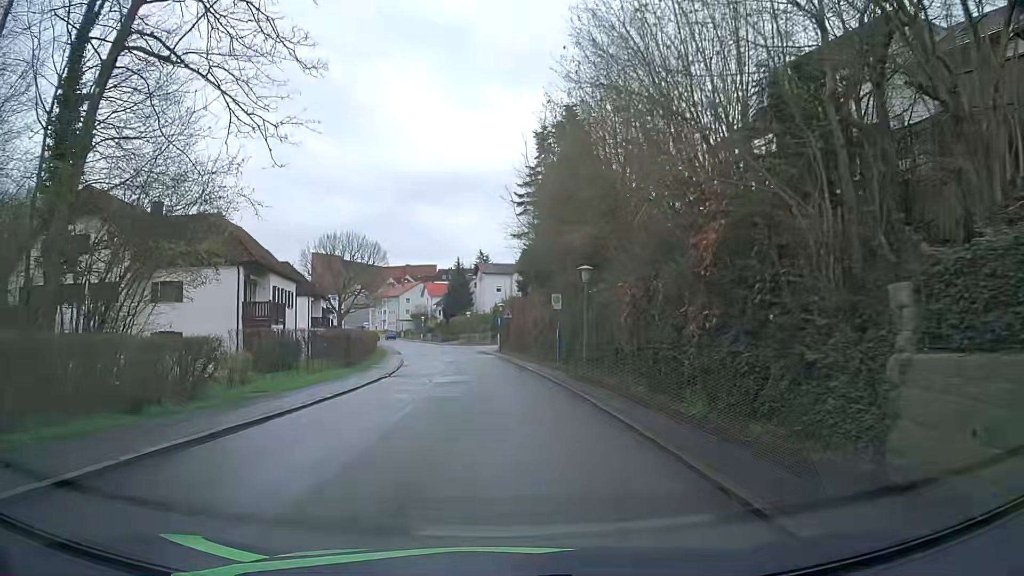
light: Day
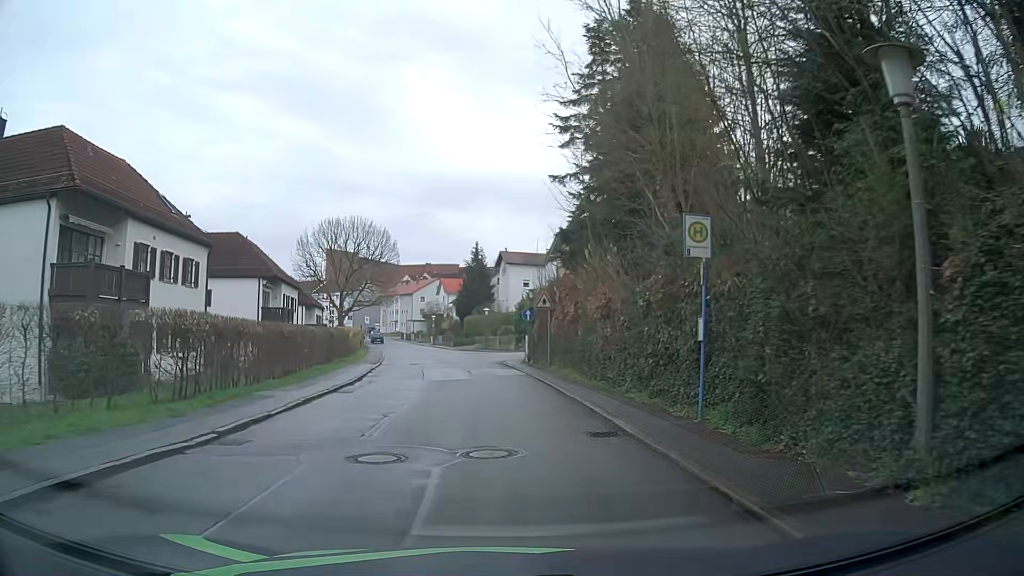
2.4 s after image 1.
(-0.3, +19.2) m; -2°
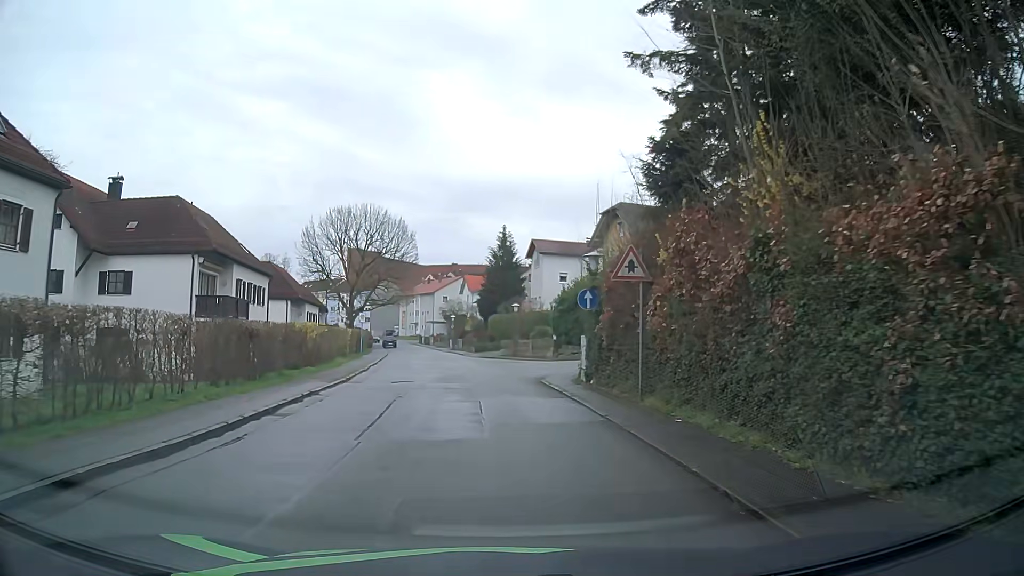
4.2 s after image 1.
(-0.2, +14.2) m; -1°
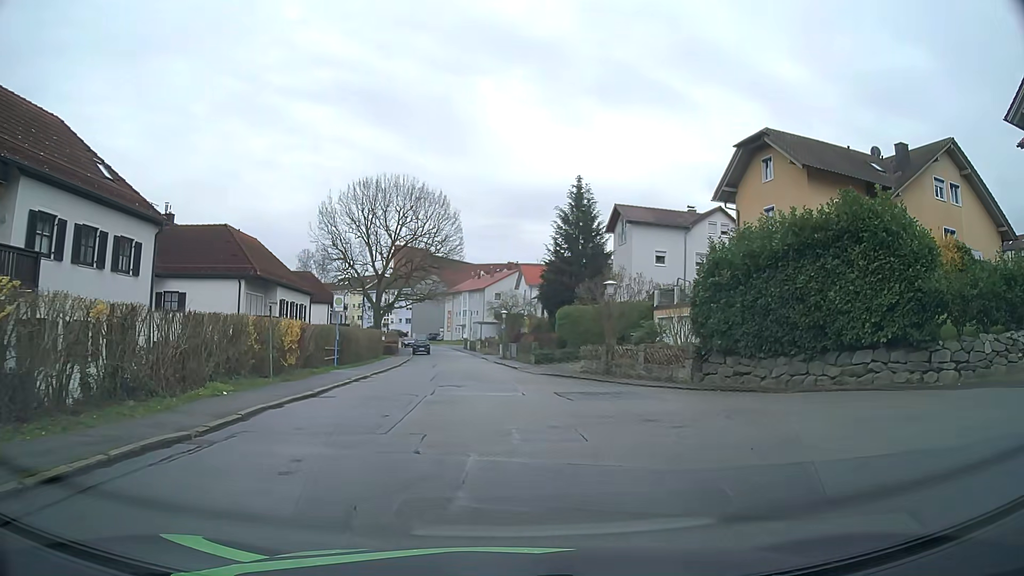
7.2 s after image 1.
(-1.4, +21.8) m; -5°
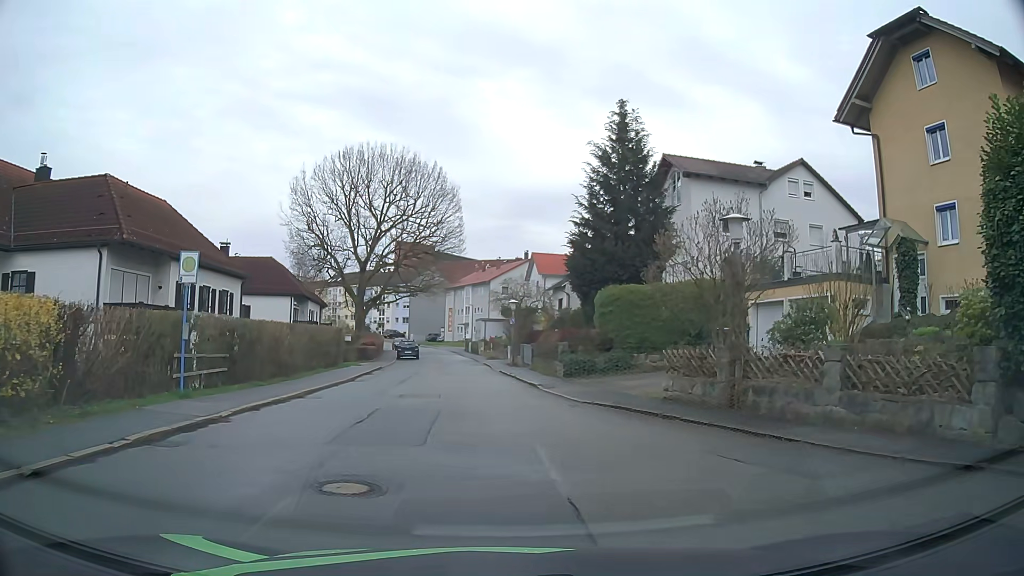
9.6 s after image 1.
(-0.2, +14.7) m; -1°
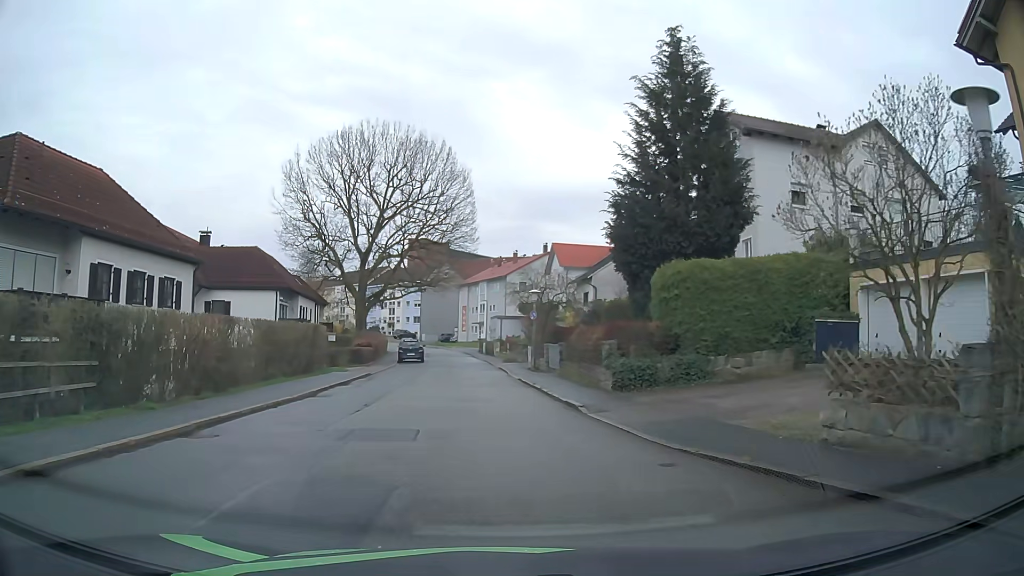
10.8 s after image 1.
(-0.1, +7.7) m; -2°
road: residential
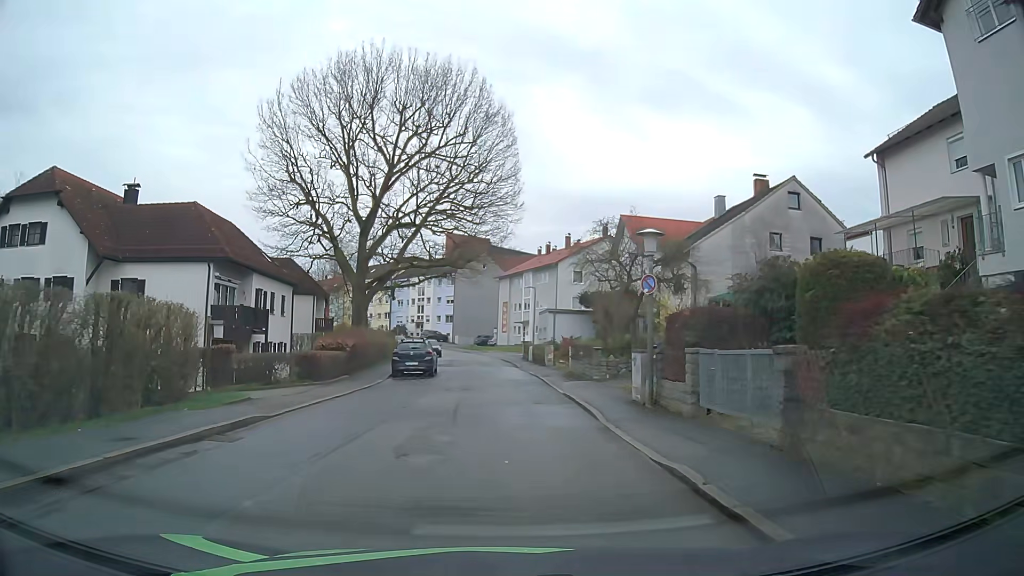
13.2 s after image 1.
(-0.6, +18.2) m; -4°
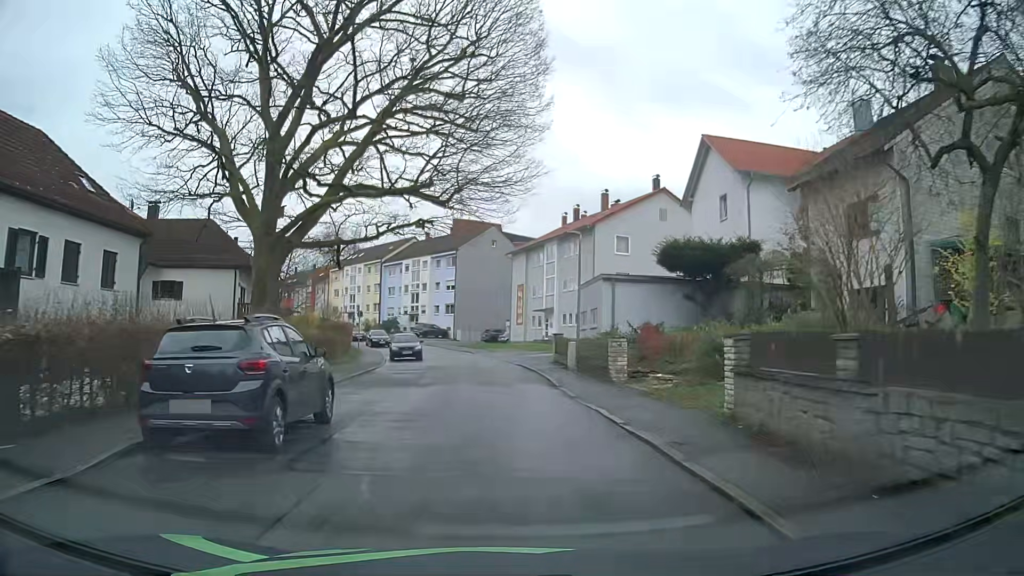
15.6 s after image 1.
(-0.1, +20.8) m; -1°
(0, +10) (0, +20) (-1, +30) (-2, +40) (-4, +50) (-7, +59) (-11, +69) (-15, +78) (-20, +86) (-25, +95) m
